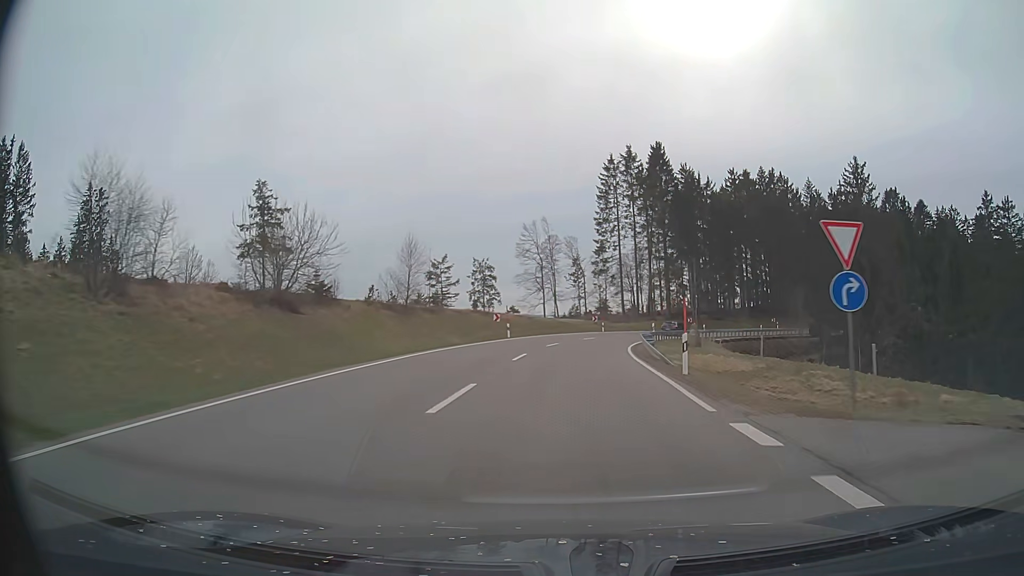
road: primary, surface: asphalt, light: Day
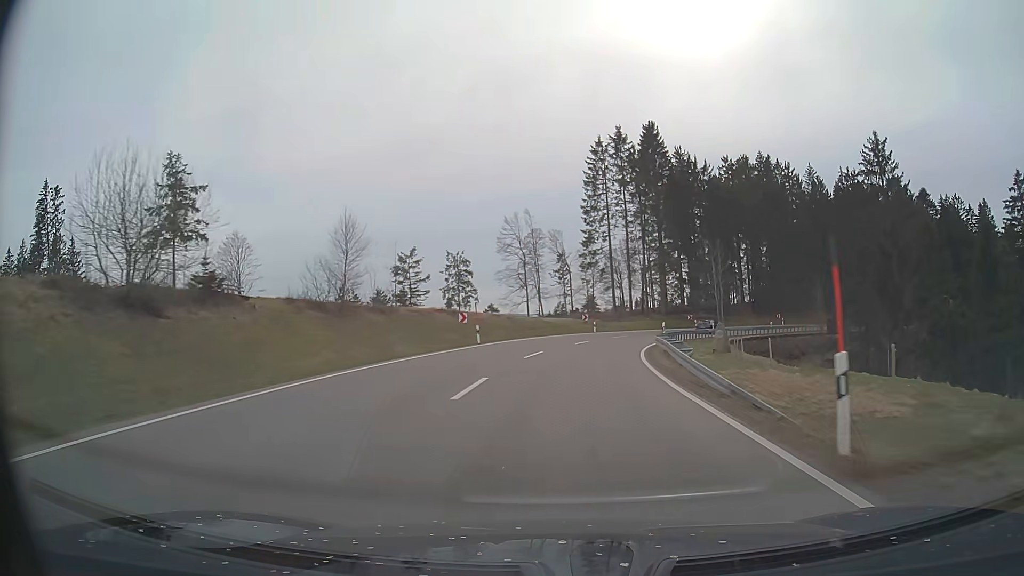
(+0.1, +10.0) m; +1°
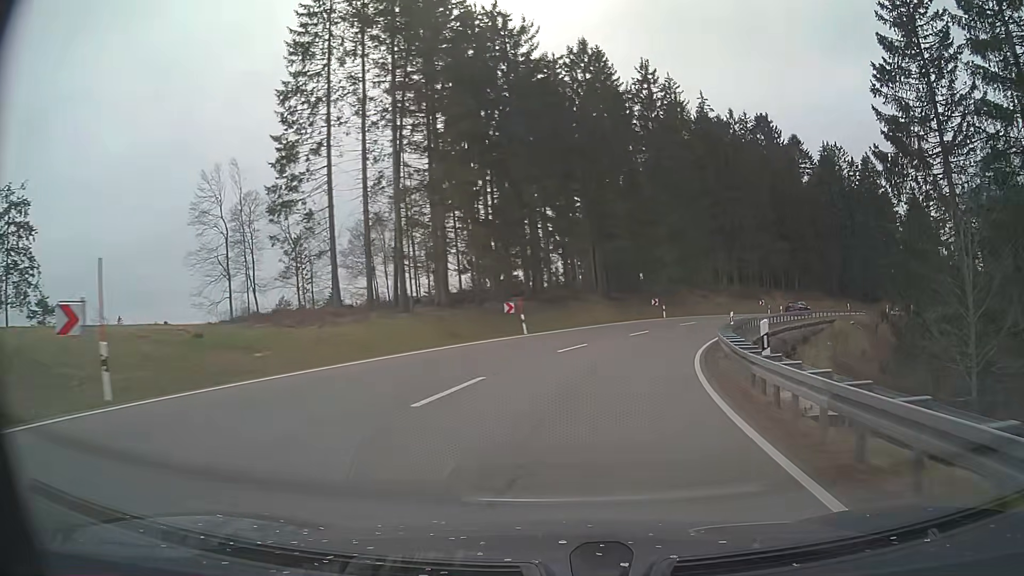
(+6.7, +49.1) m; +19°
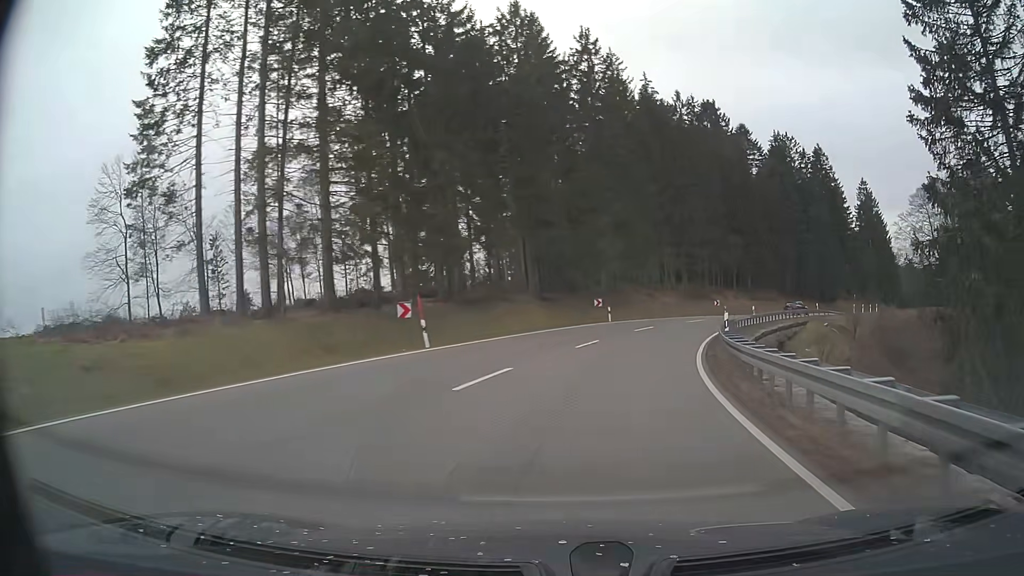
(+0.5, +9.9) m; +6°
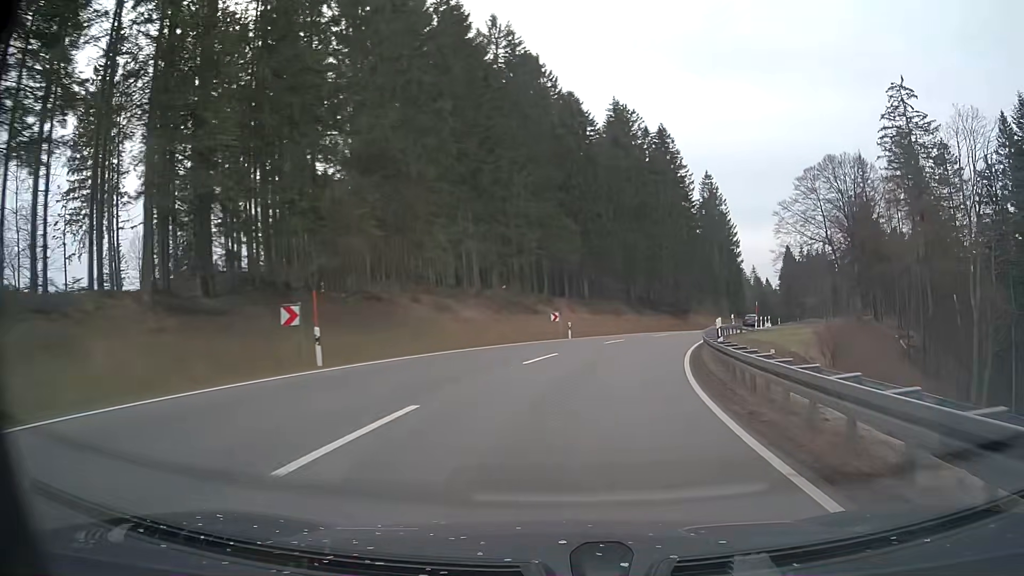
(+4.5, +29.2) m; +17°
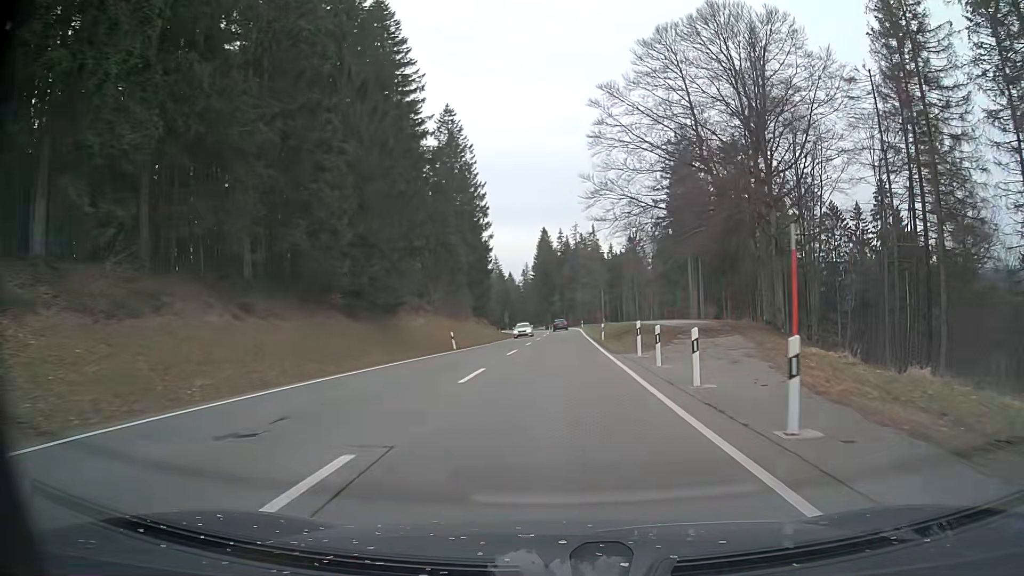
(+11.6, +49.1) m; +23°
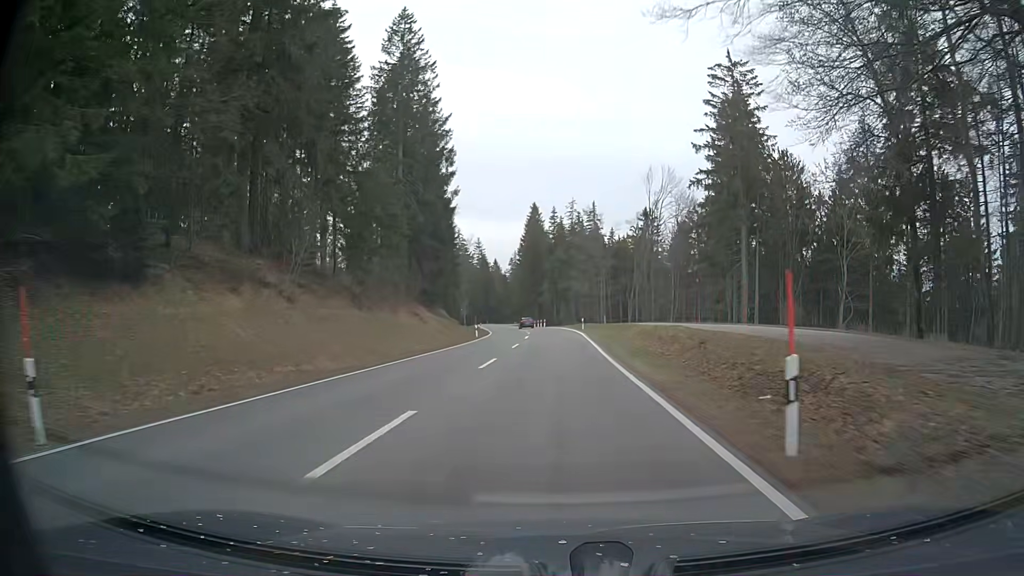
(+0.4, +32.3) m; +1°
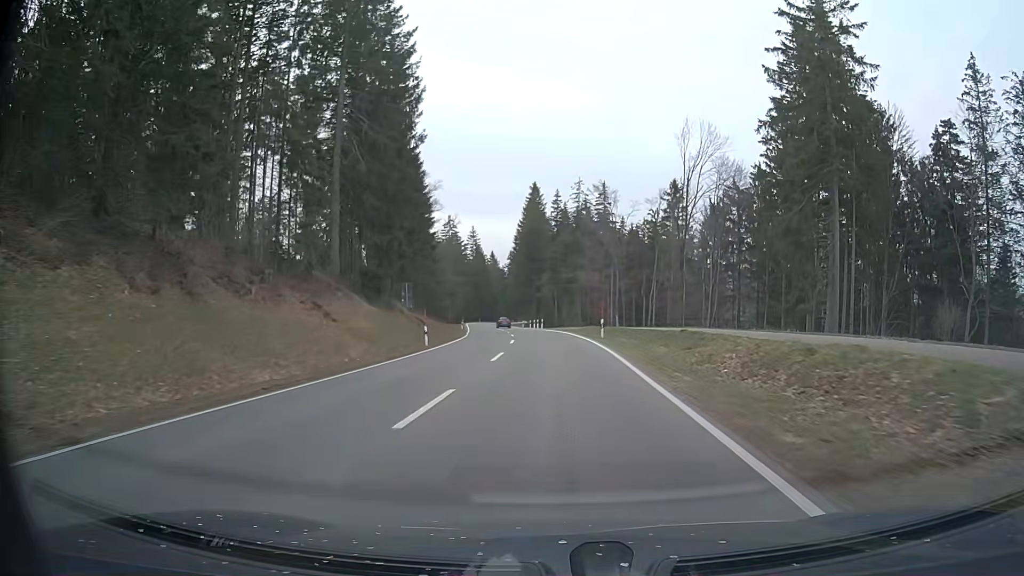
(-0.1, +22.4) m; 0°
(0, +10) (0, +20) (0, +30) (-1, +40) (-1, +50) (-2, +60) (-3, +70) (-5, +80) (-6, +90) (-7, +100) m
